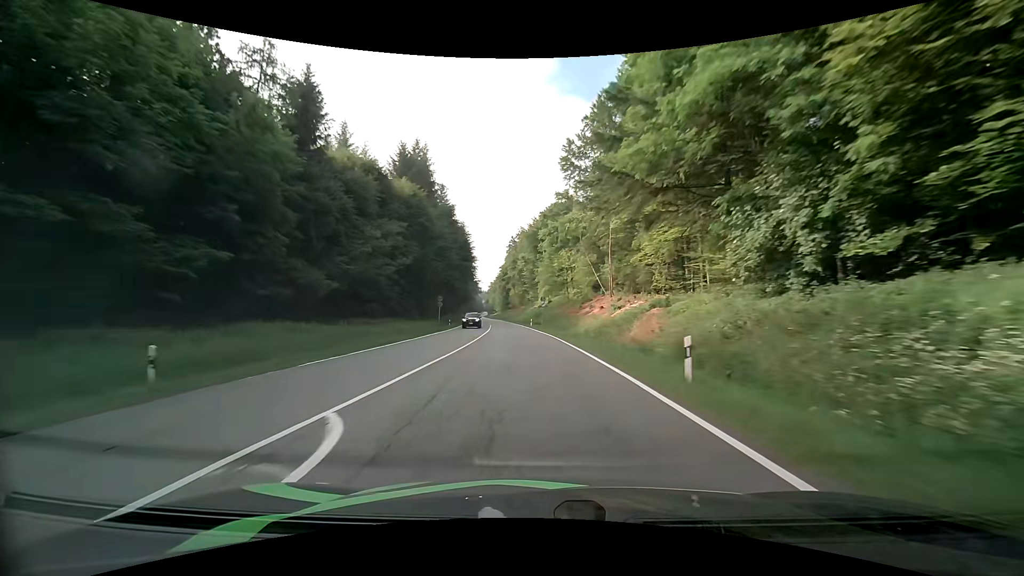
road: secondary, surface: asphalt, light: Day
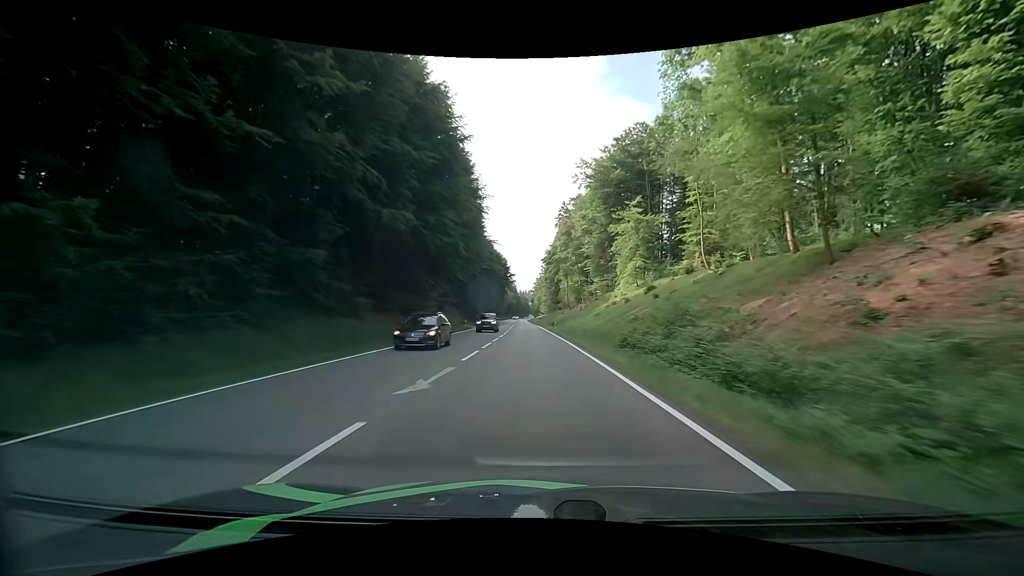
(-3.6, +66.3) m; -5°
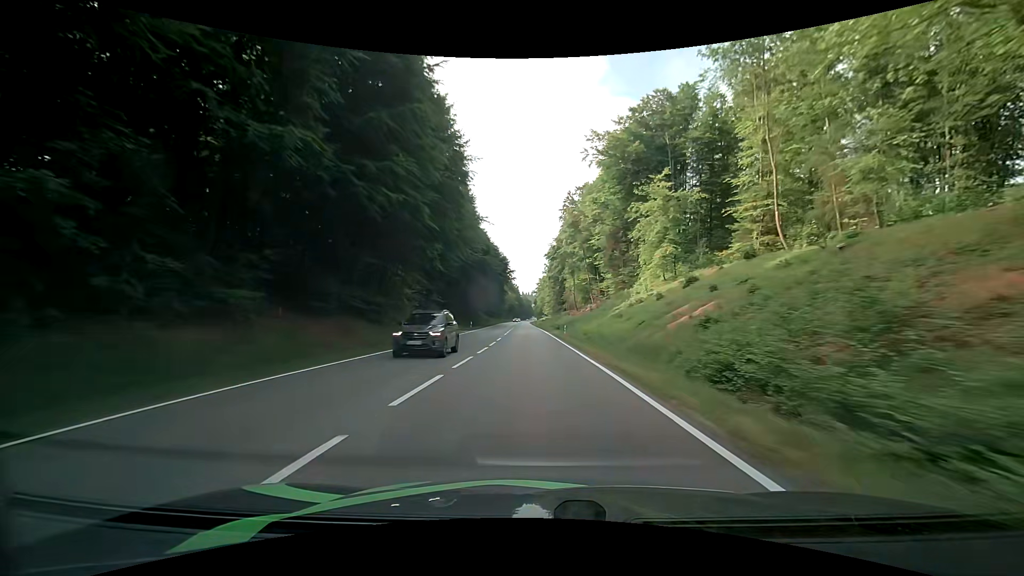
(-0.1, +13.7) m; -1°
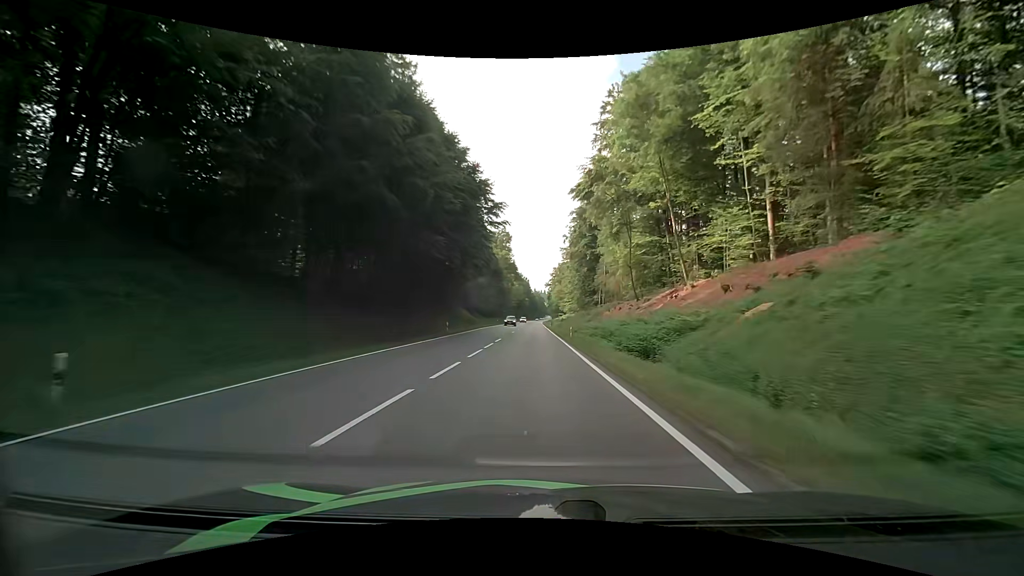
(-0.4, +56.7) m; -1°
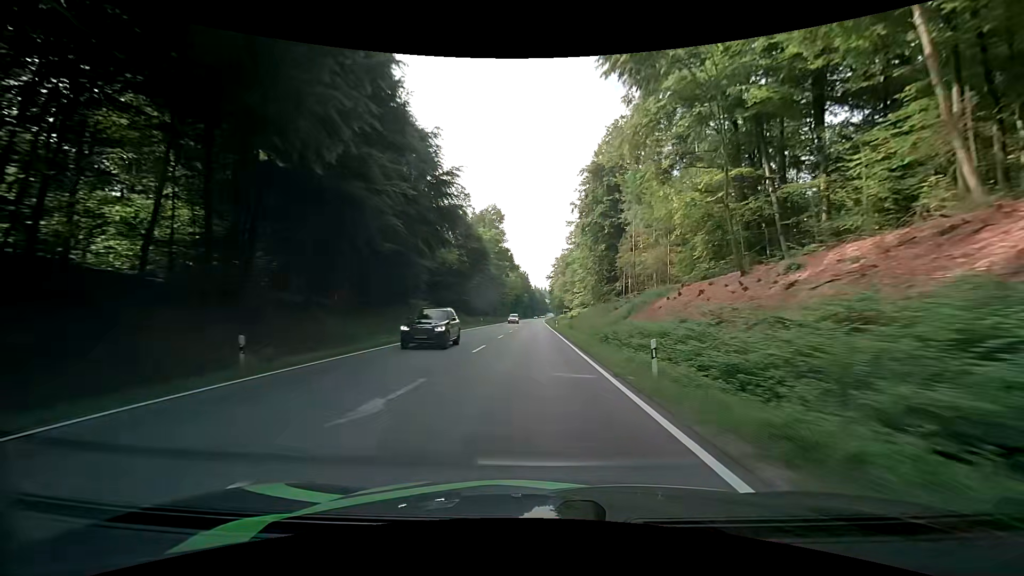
(0.0, +29.4) m; -1°
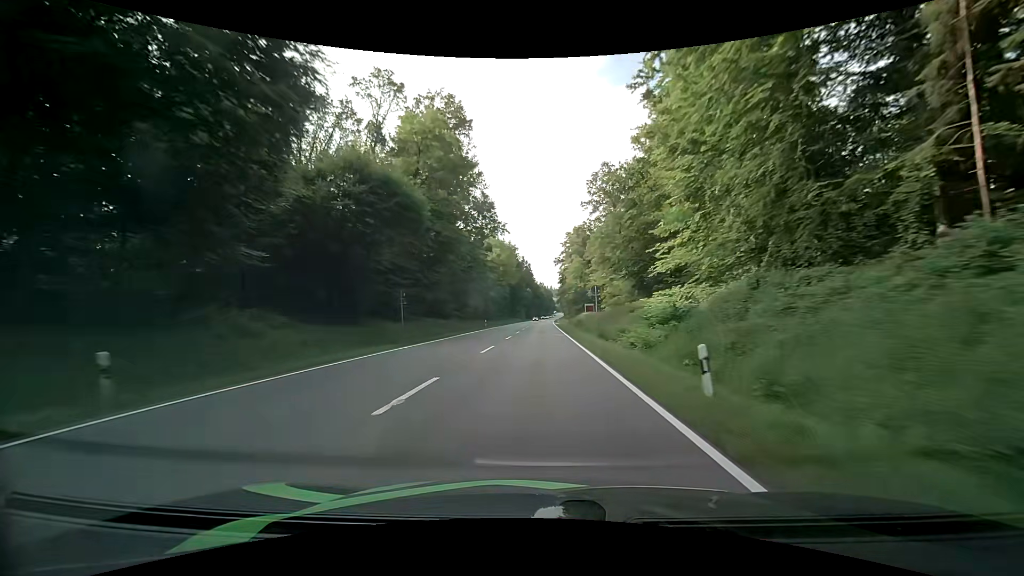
(+0.2, +60.4) m; -1°
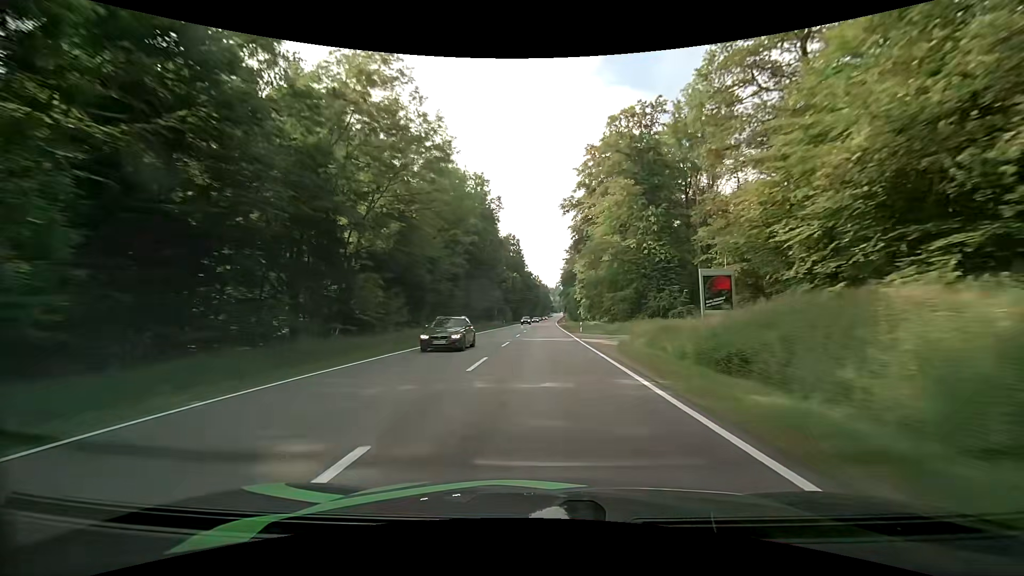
(+1.2, +74.9) m; +1°
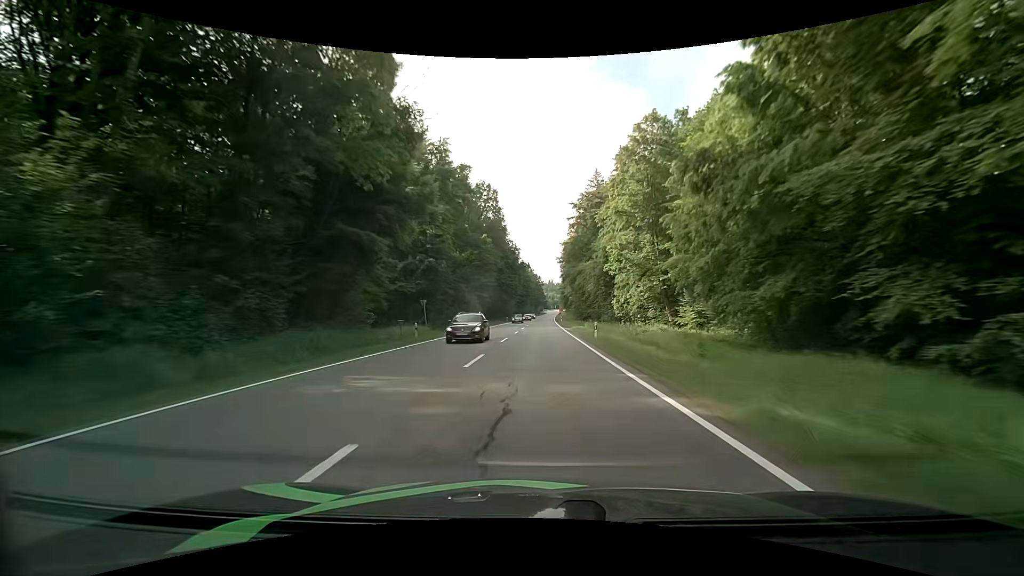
(+1.1, +58.2) m; +1°
(0, +10) (0, +20) (0, +30) (0, +40) (0, +50) (+1, +60) (+1, +70) (+1, +80) (+1, +90) (+2, +100) m
